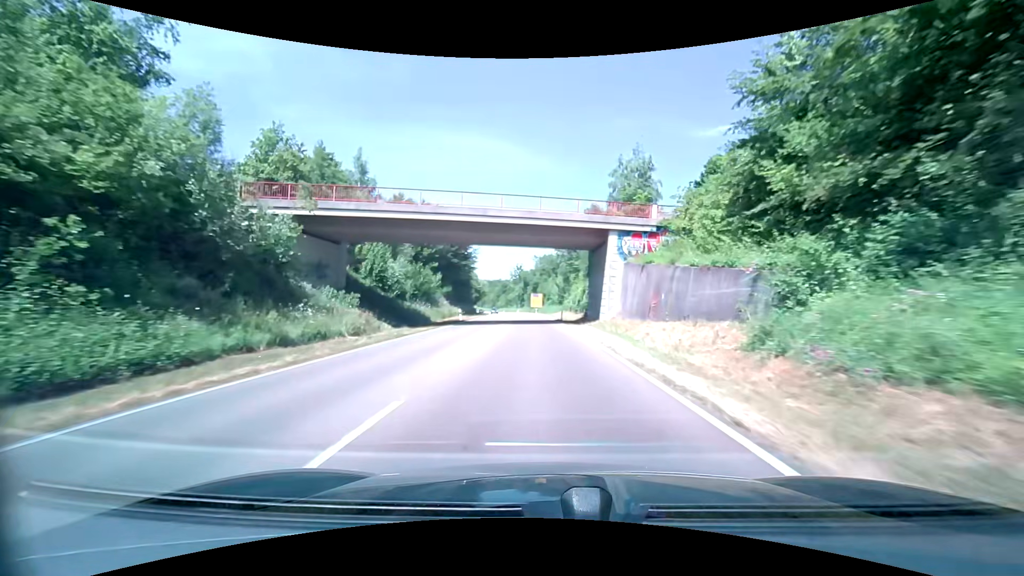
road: primary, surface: asphalt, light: Day
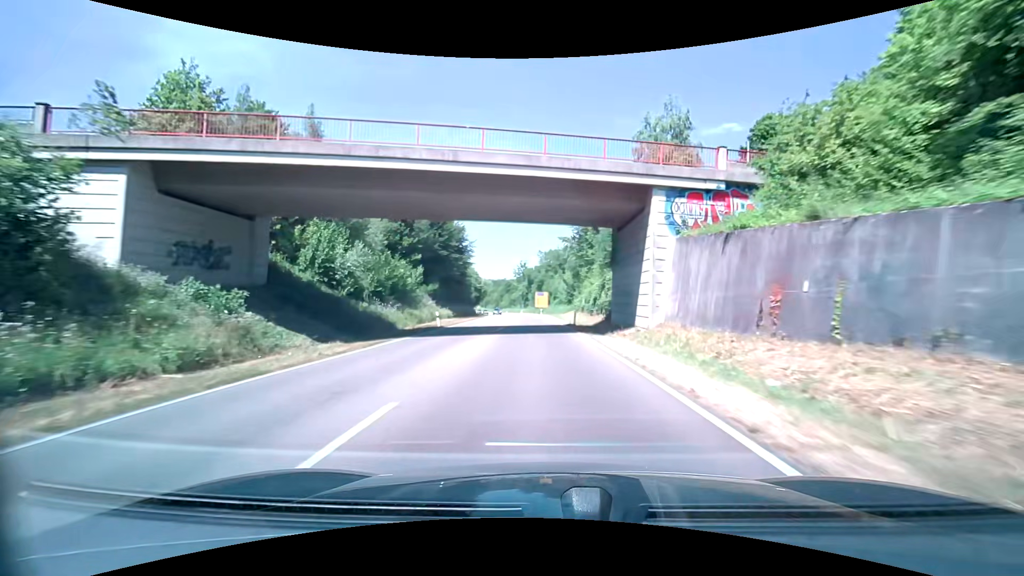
(-0.1, +12.0) m; -1°
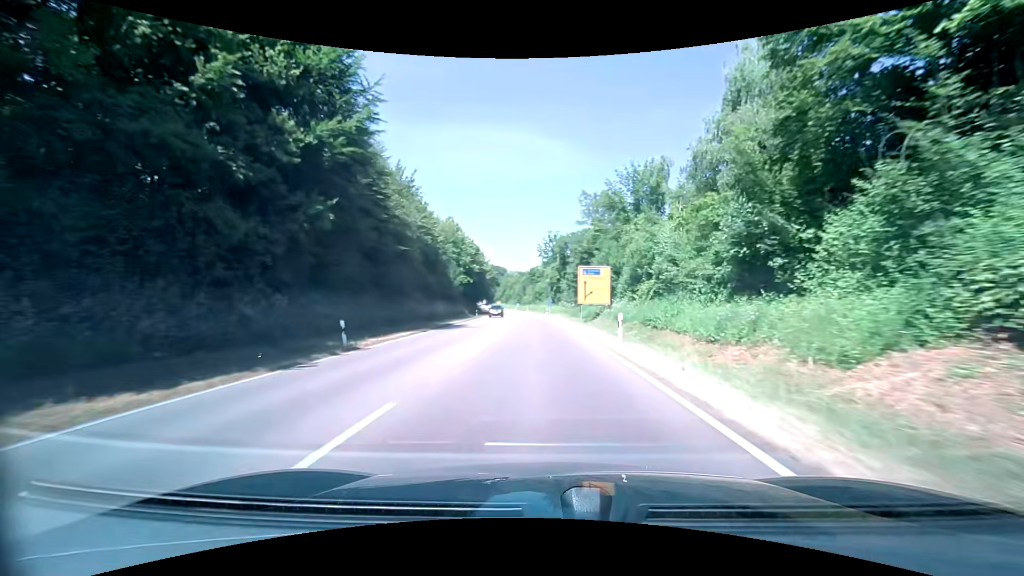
(-1.8, +60.5) m; -4°
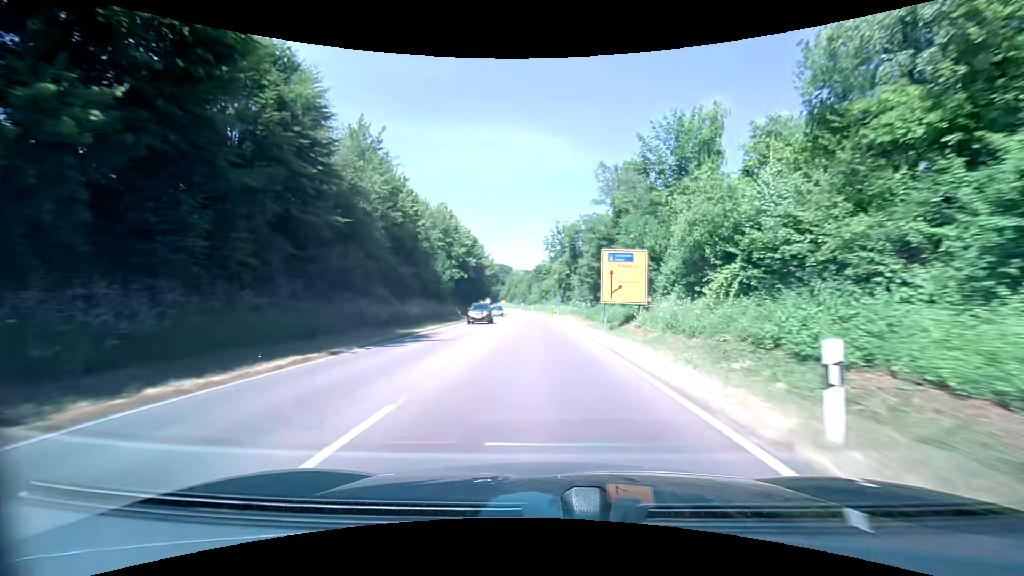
(0.0, +12.2) m; -1°
